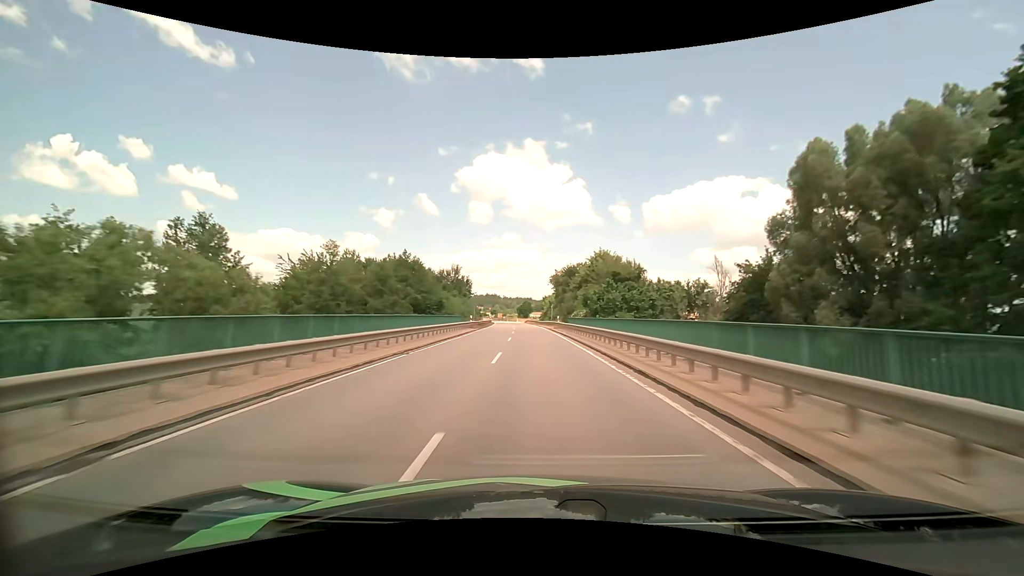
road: tertiary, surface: asphalt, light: Day
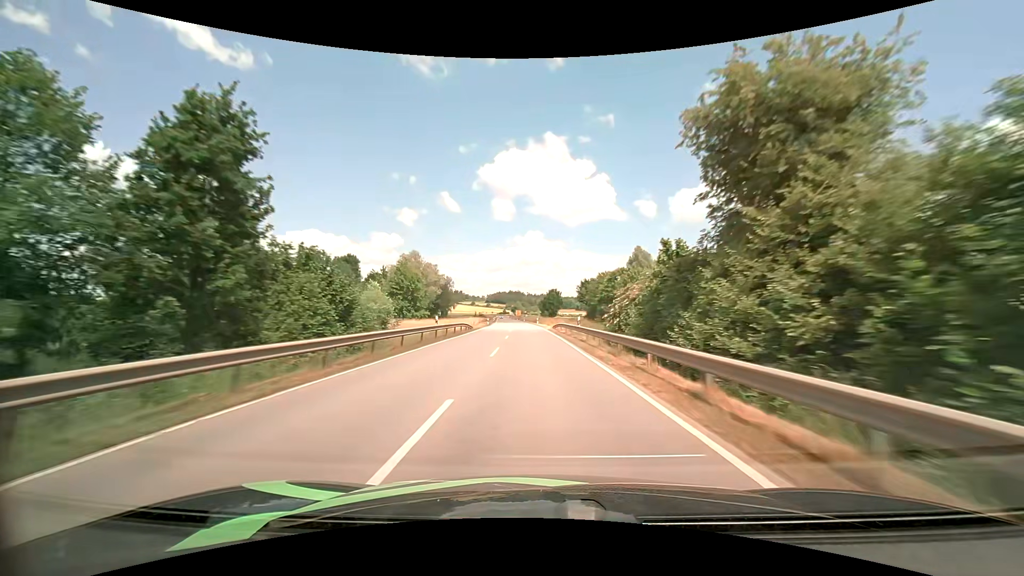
(-2.0, +70.8) m; -3°
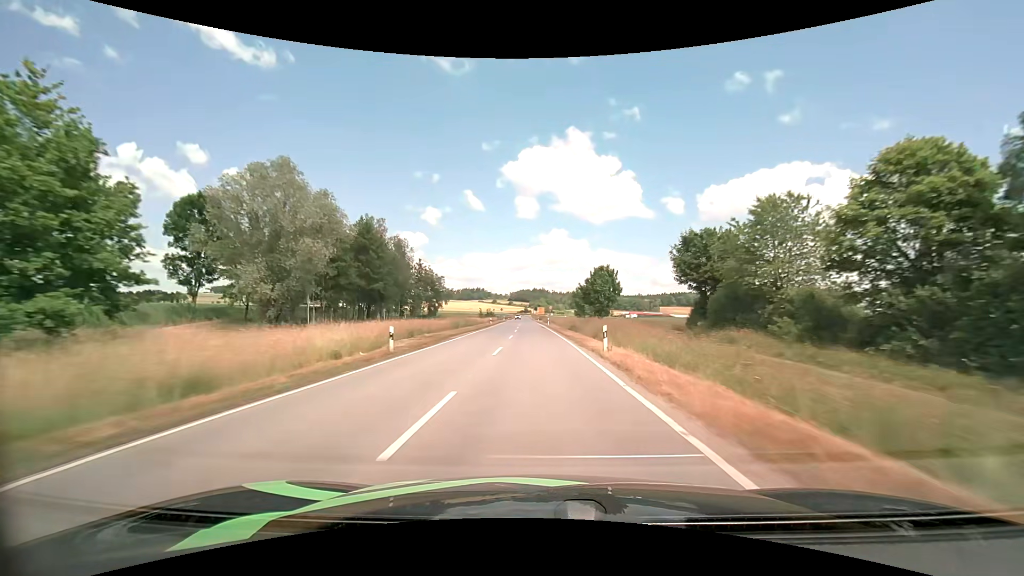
(-1.6, +60.0) m; -3°
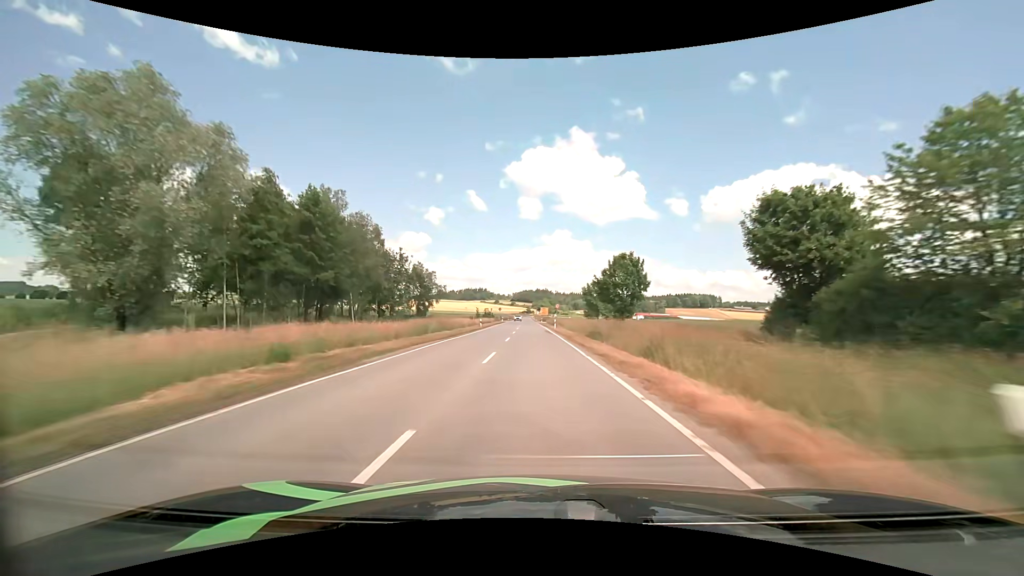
(0.0, +15.4) m; 0°
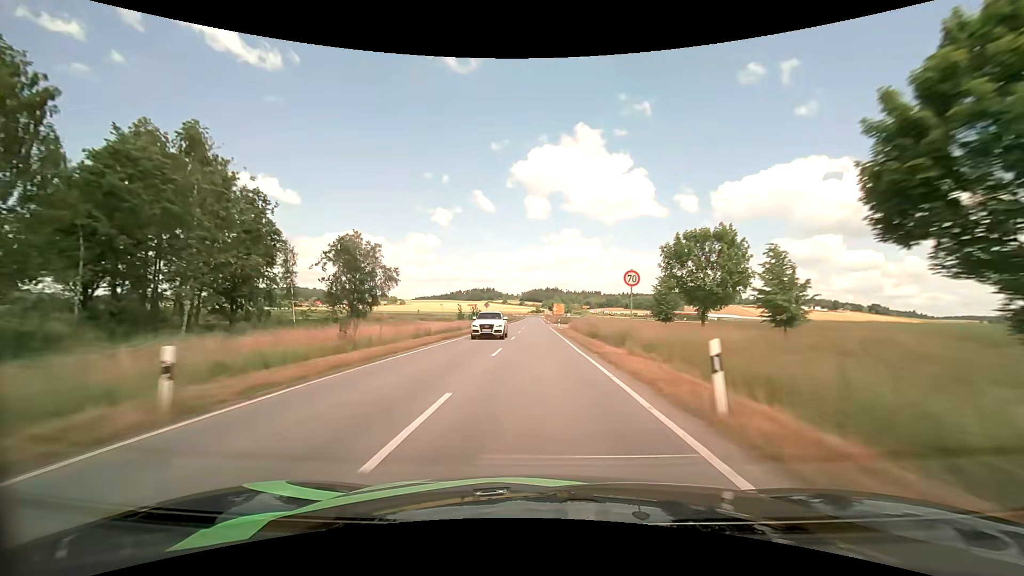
(-0.5, +45.7) m; -1°
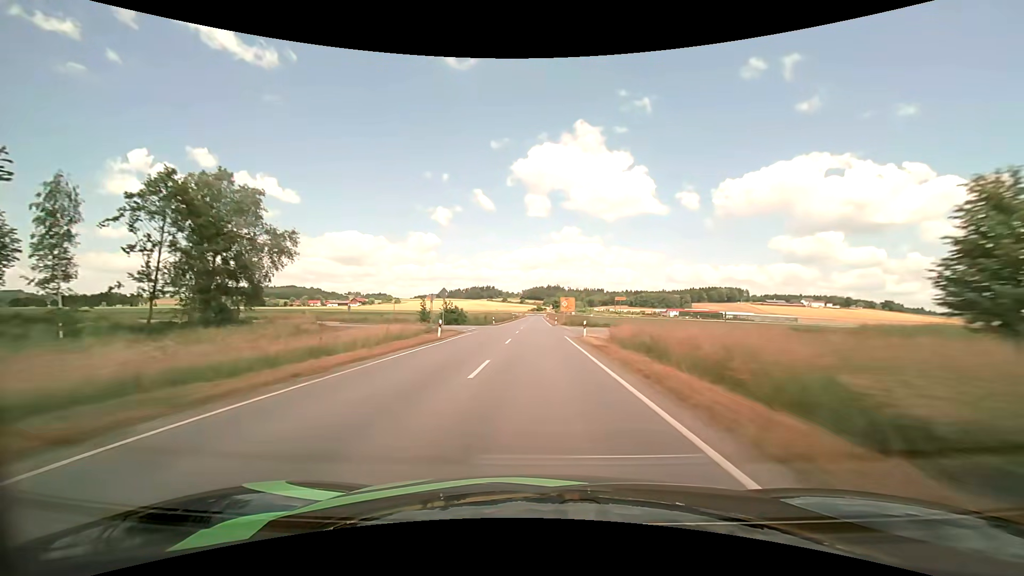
(-0.1, +30.6) m; 0°
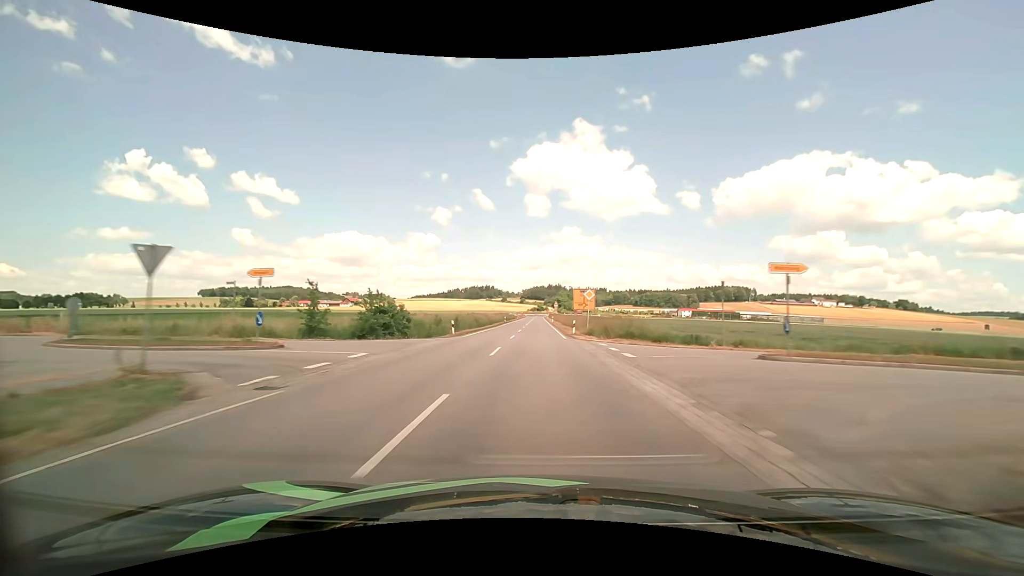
(0.0, +30.4) m; 0°
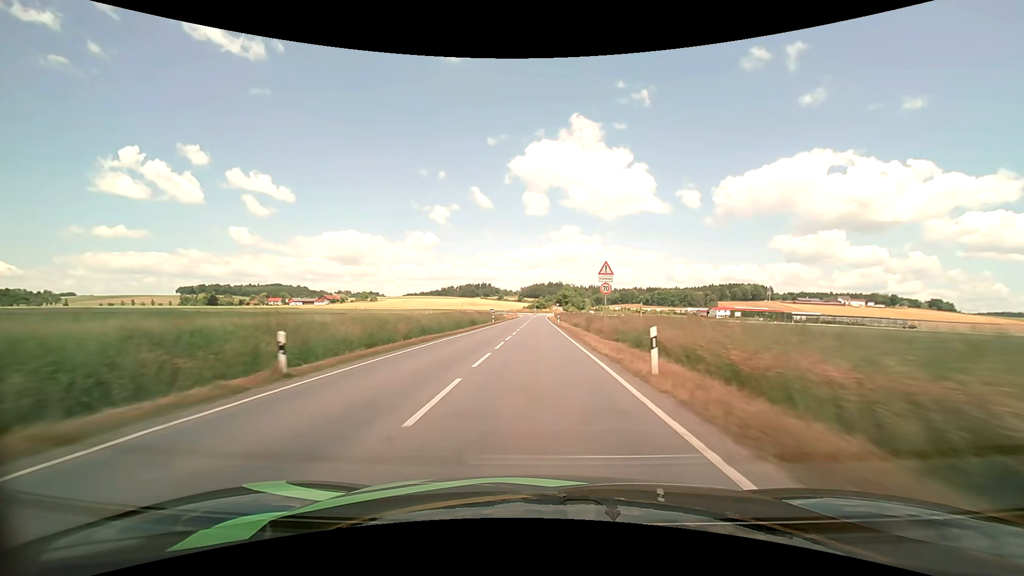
(0.0, +71.6) m; 0°
(0, +10) (0, +20) (0, +30) (0, +40) (0, +50) (0, +60) (0, +70) (0, +80) (0, +90) (0, +100) m
